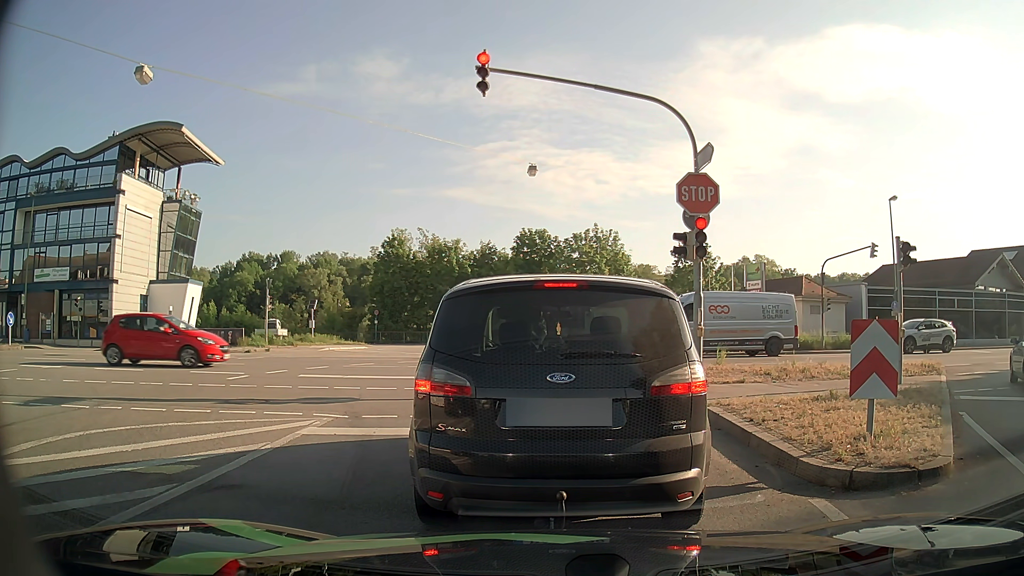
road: tertiary_link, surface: asphalt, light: Day
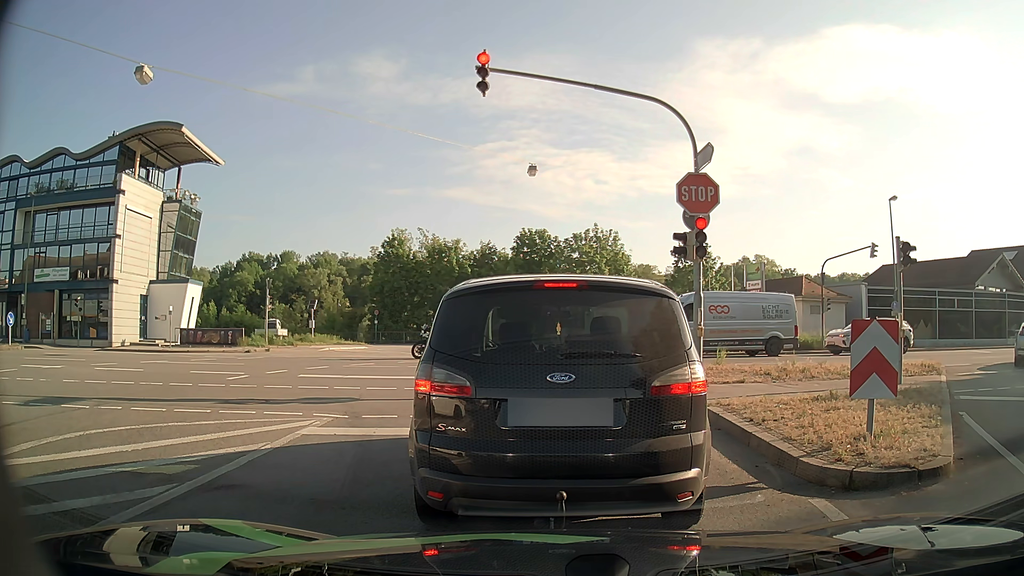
(0.0, 0.0) m; 0°
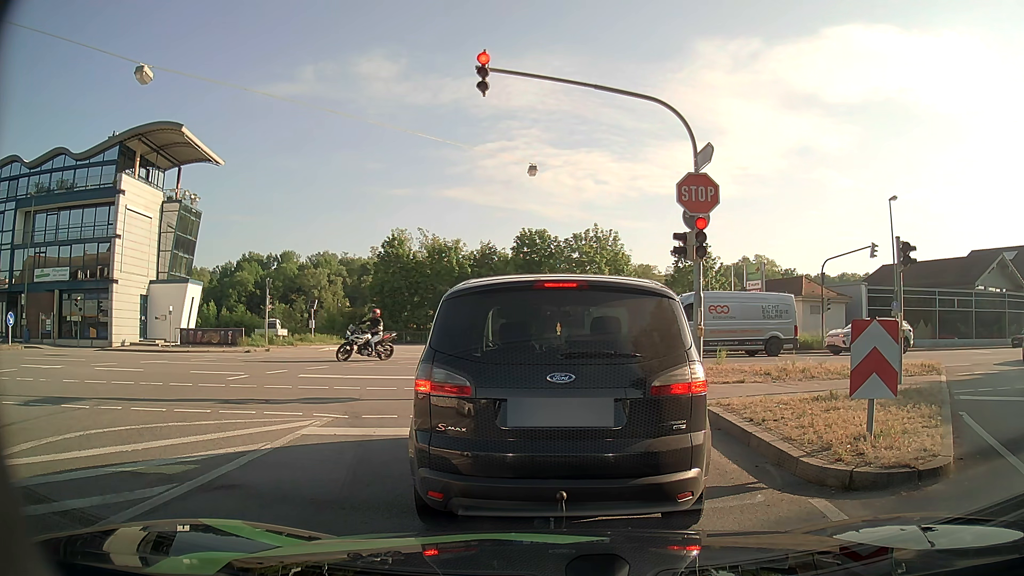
(0.0, 0.0) m; 0°
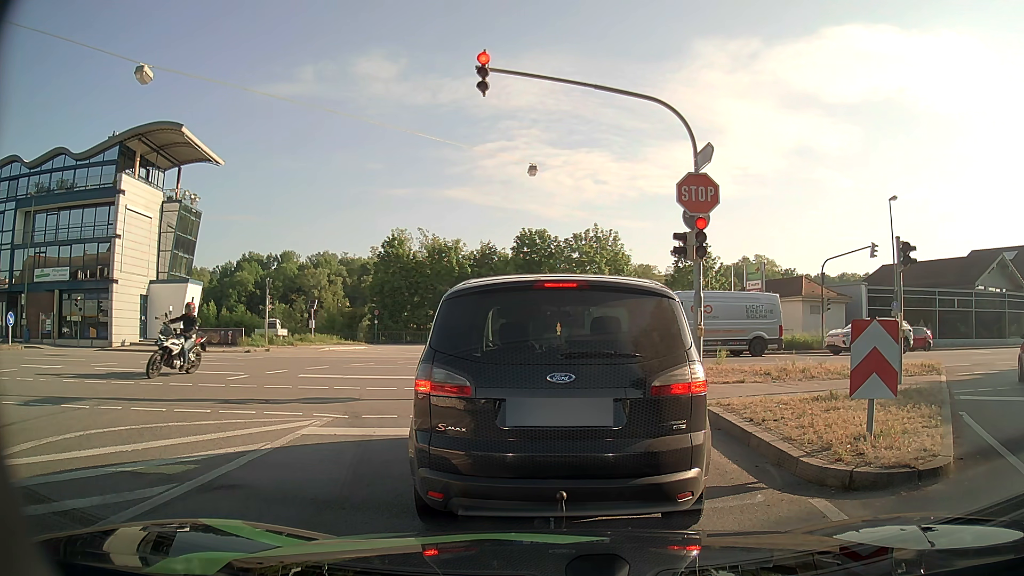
(0.0, 0.0) m; 0°
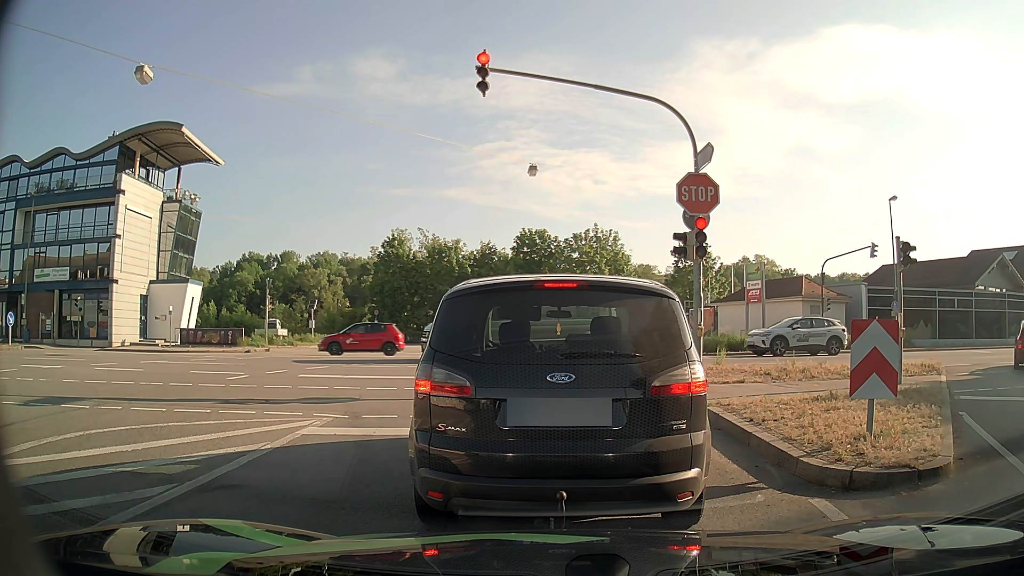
(0.0, 0.0) m; 0°
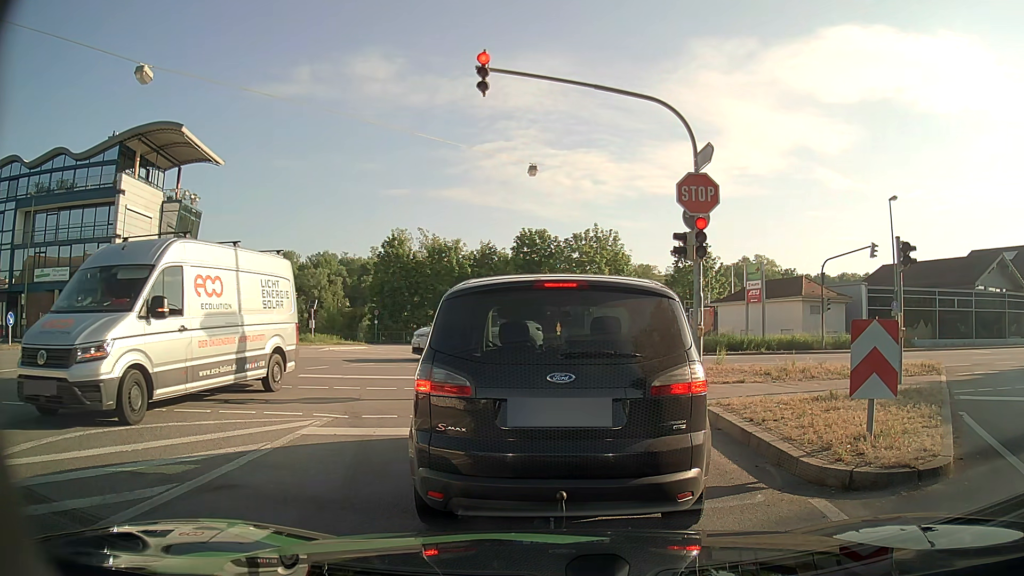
(0.0, 0.0) m; 0°
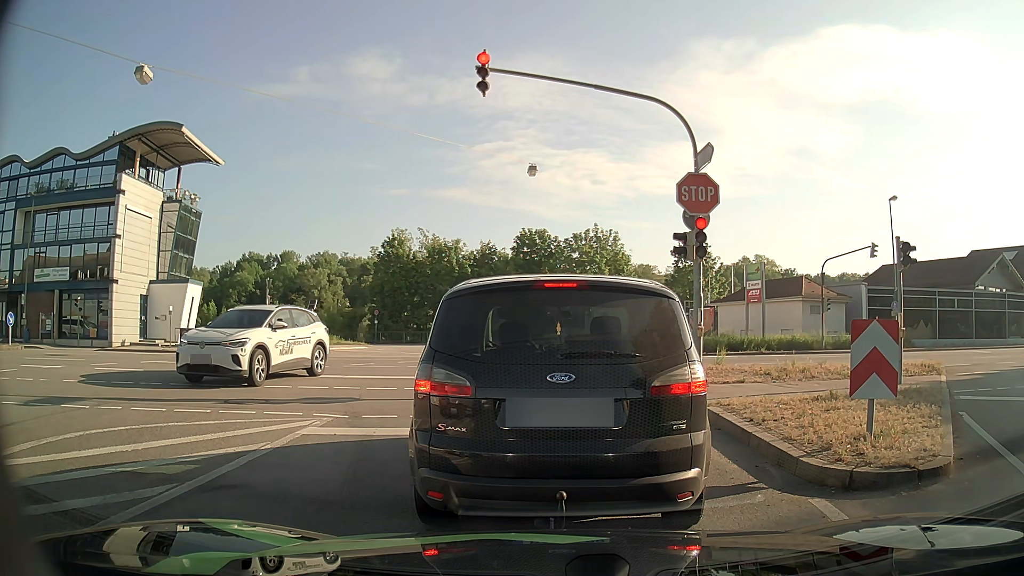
(0.0, 0.0) m; 0°
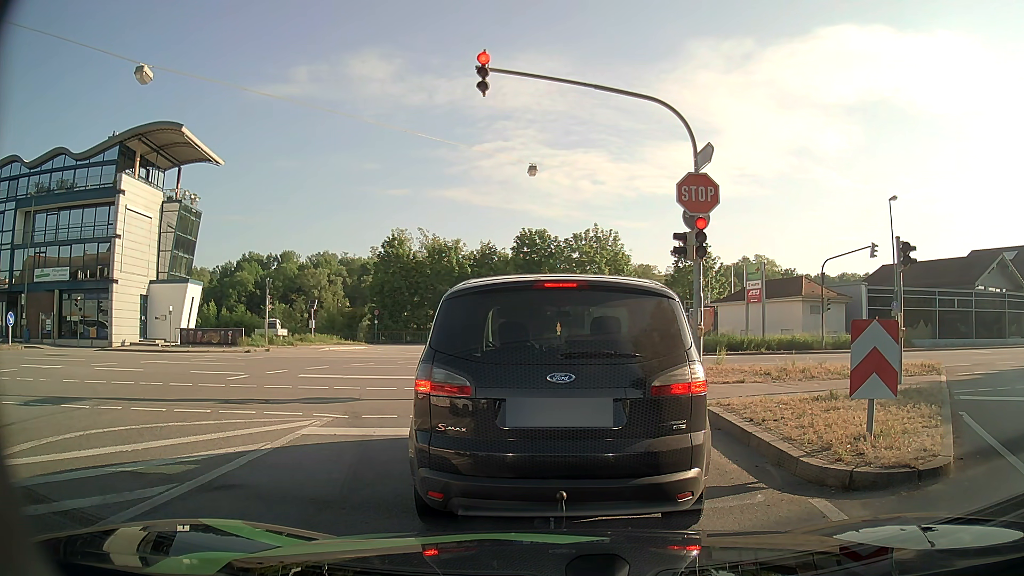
(0.0, 0.0) m; 0°
